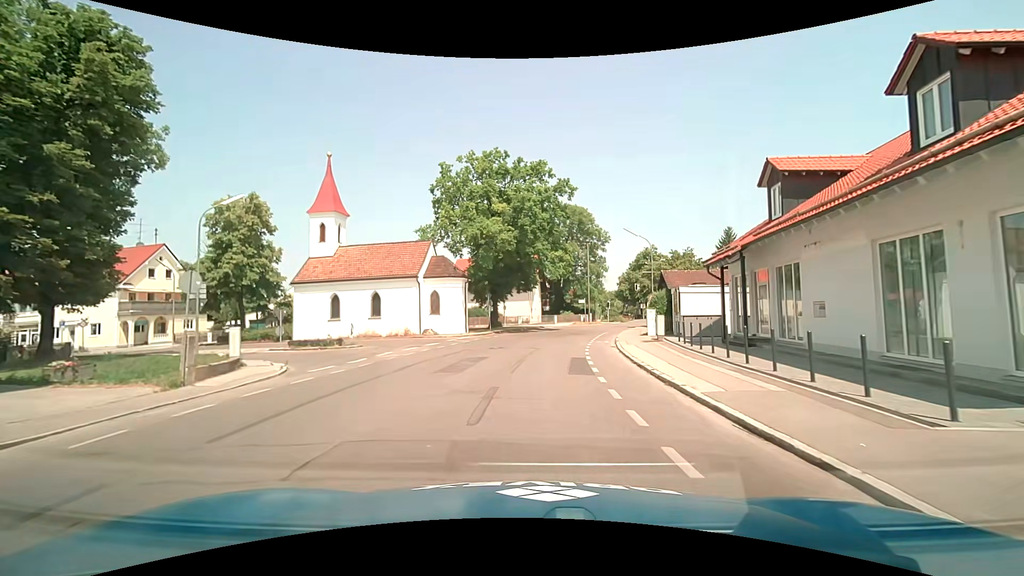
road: tertiary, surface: asphalt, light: Day
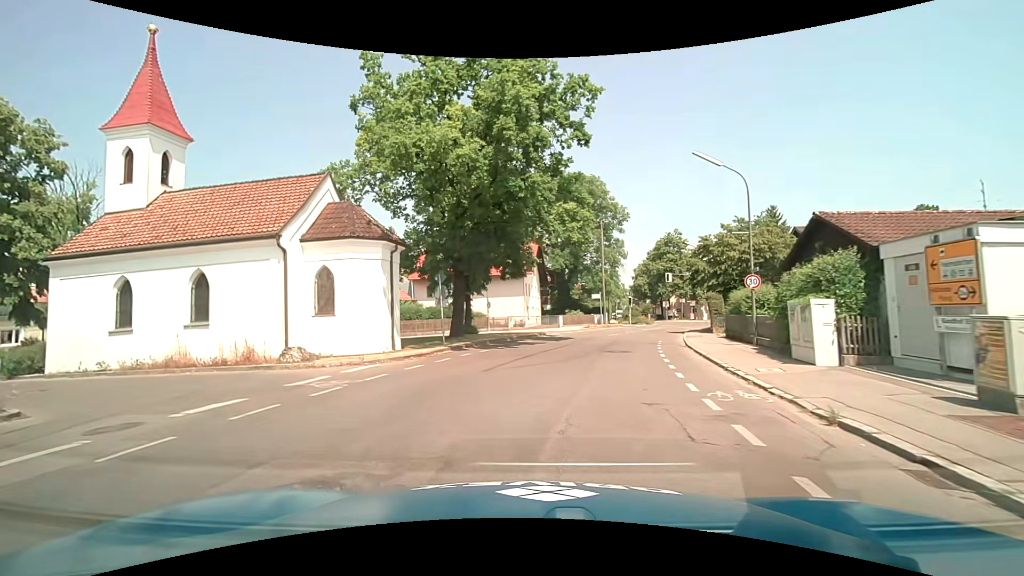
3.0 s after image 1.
(+0.5, +18.7) m; +1°
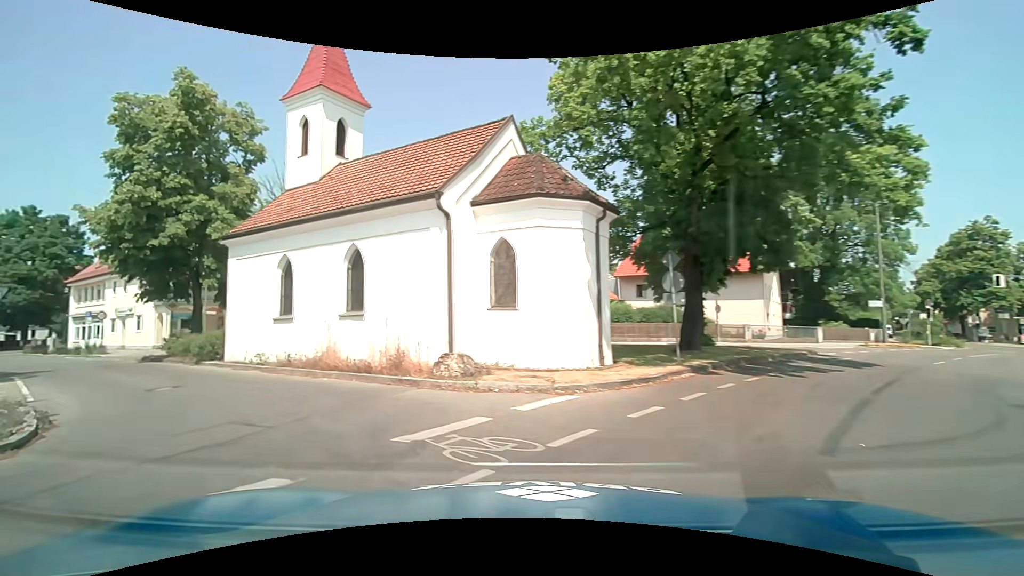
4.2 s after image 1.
(-1.4, +6.7) m; -24°
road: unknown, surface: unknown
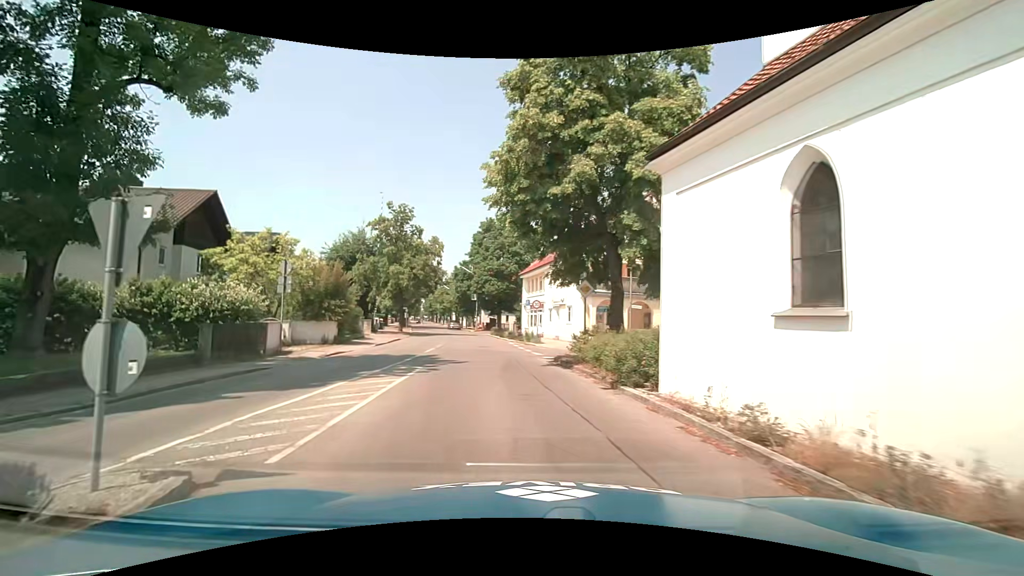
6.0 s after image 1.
(-4.7, +9.7) m; -44°
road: tertiary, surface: asphalt
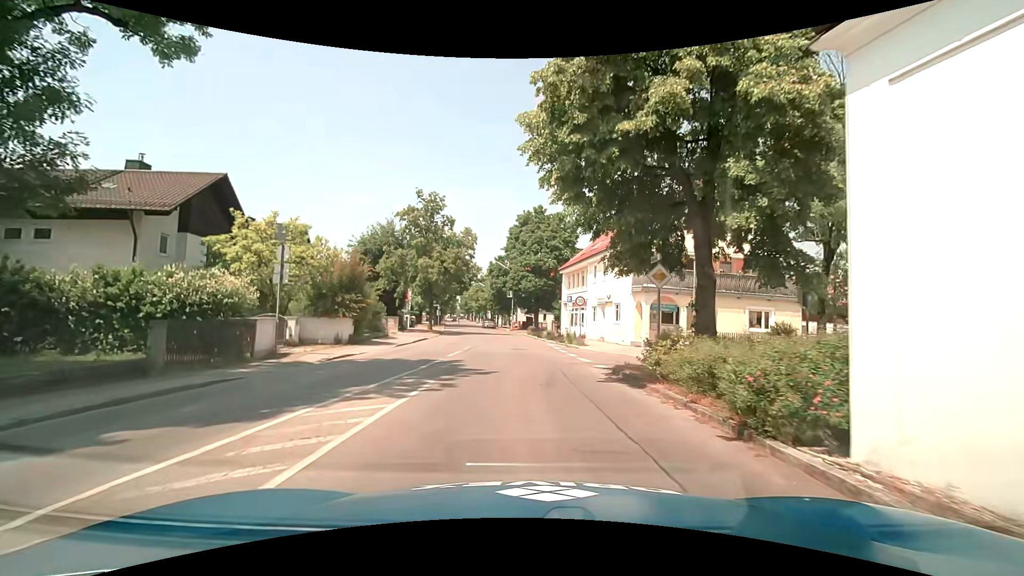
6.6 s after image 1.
(-0.3, +4.0) m; -6°
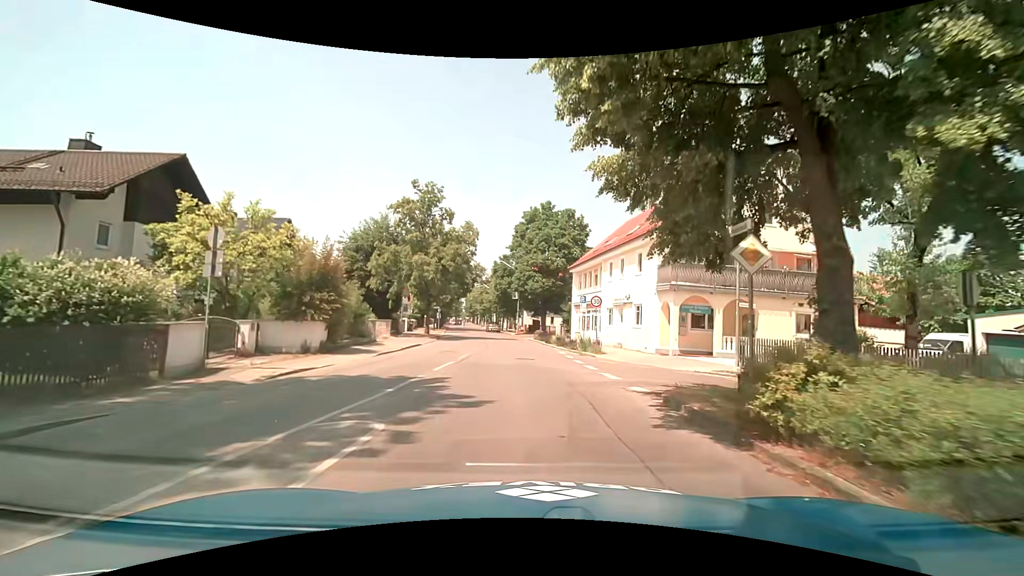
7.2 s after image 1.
(0.0, +4.2) m; -2°
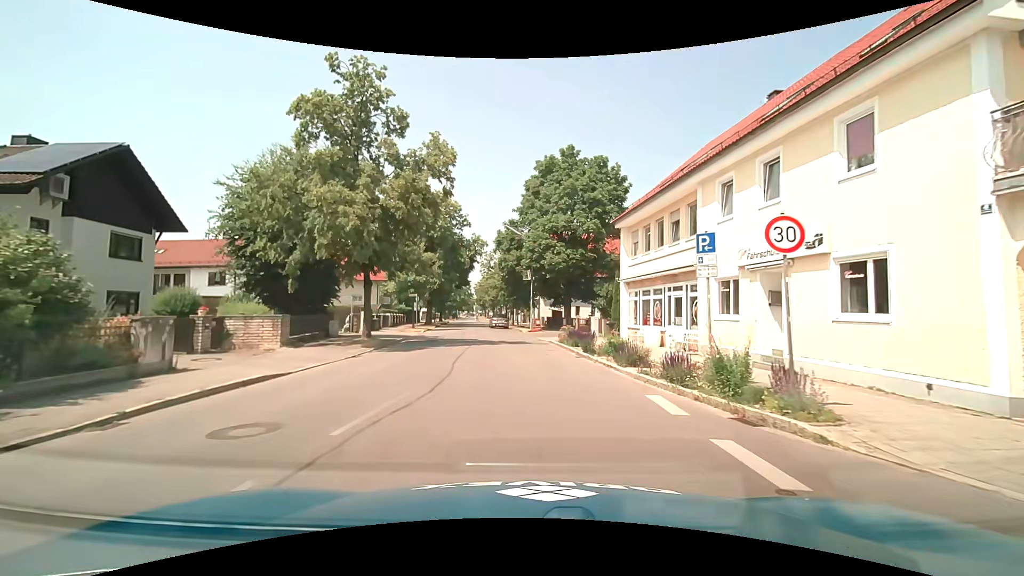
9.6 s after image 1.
(+0.5, +17.9) m; 0°
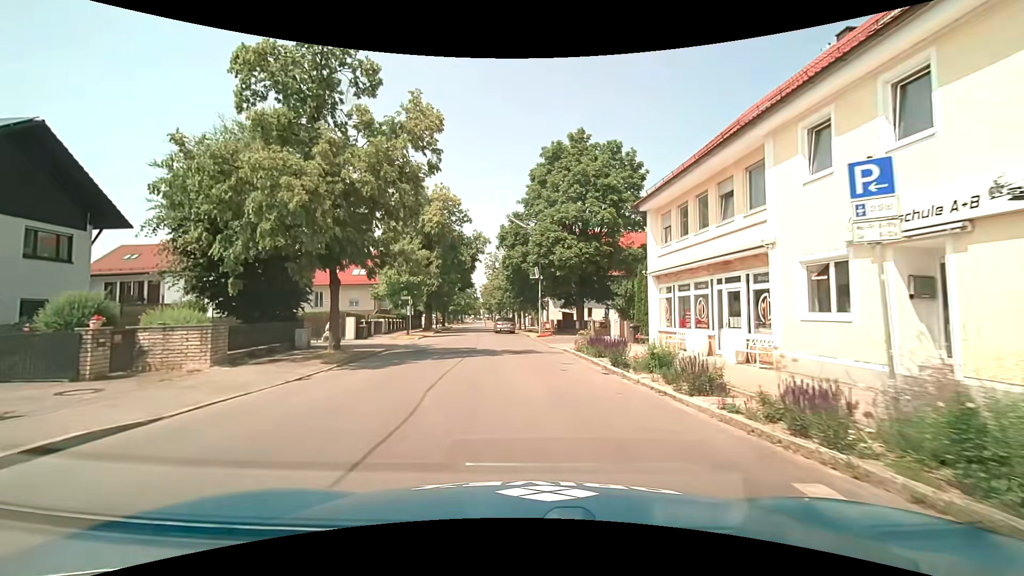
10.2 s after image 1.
(0.0, +4.6) m; 0°
(0, +10) (-1, +20) (-2, +30) (-4, +40) (-6, +49) (-6, +59) (-6, +69) (-7, +79) (-8, +89) (-9, +99) m
